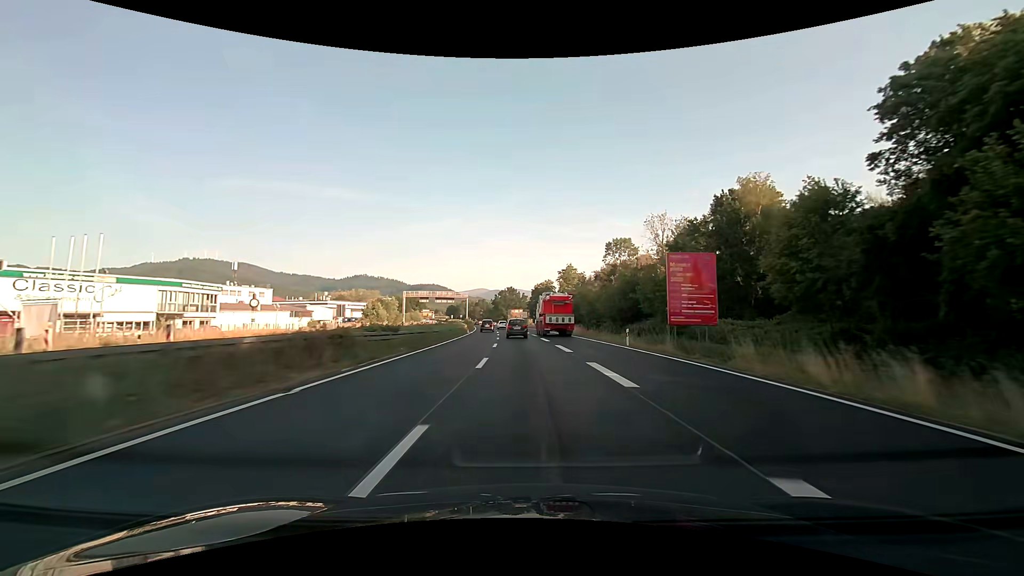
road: trunk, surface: asphalt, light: Day
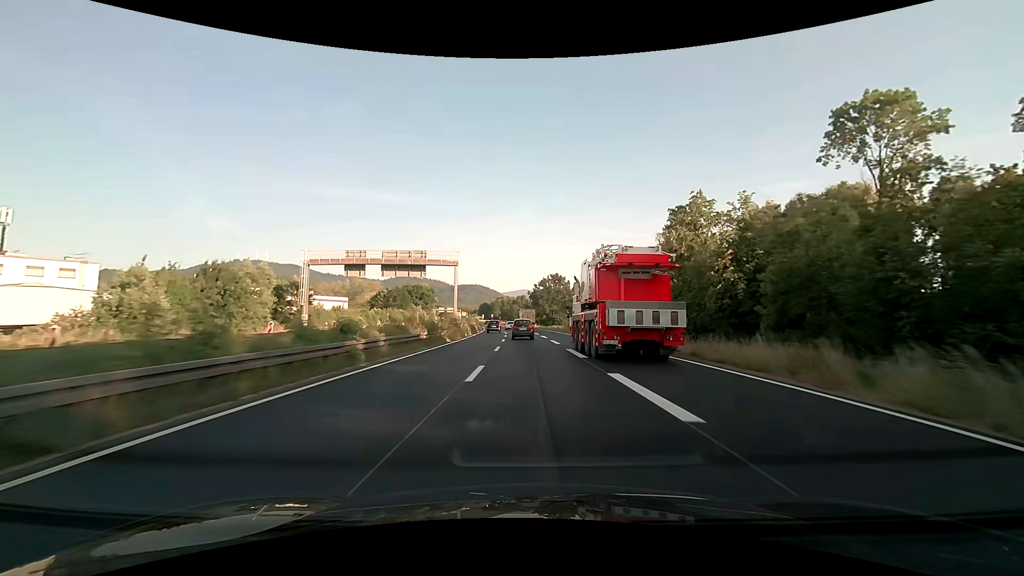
(-3.2, +75.3) m; -5°
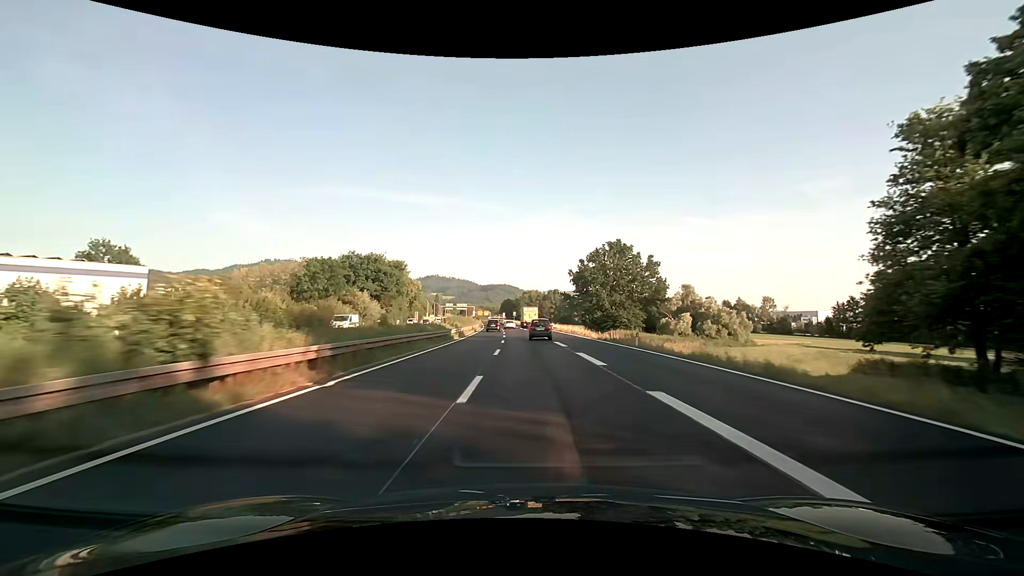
(-2.3, +74.9) m; -3°
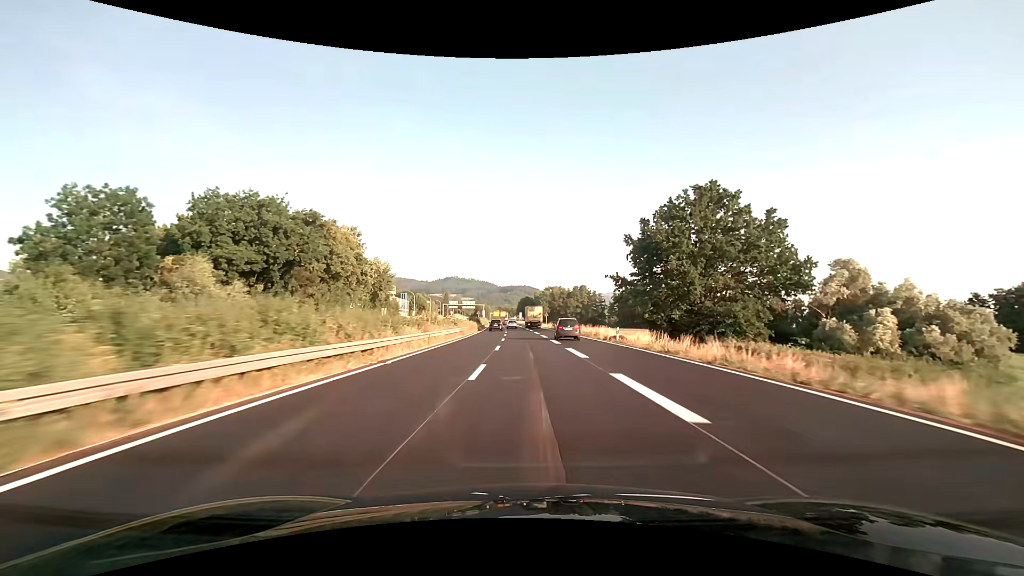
(-0.8, +44.9) m; -2°
(0, +10) (0, +20) (0, +30) (0, +40) (-1, +50) (-1, +60) (-2, +70) (-2, +80) (-3, +90) (-3, +100) m
